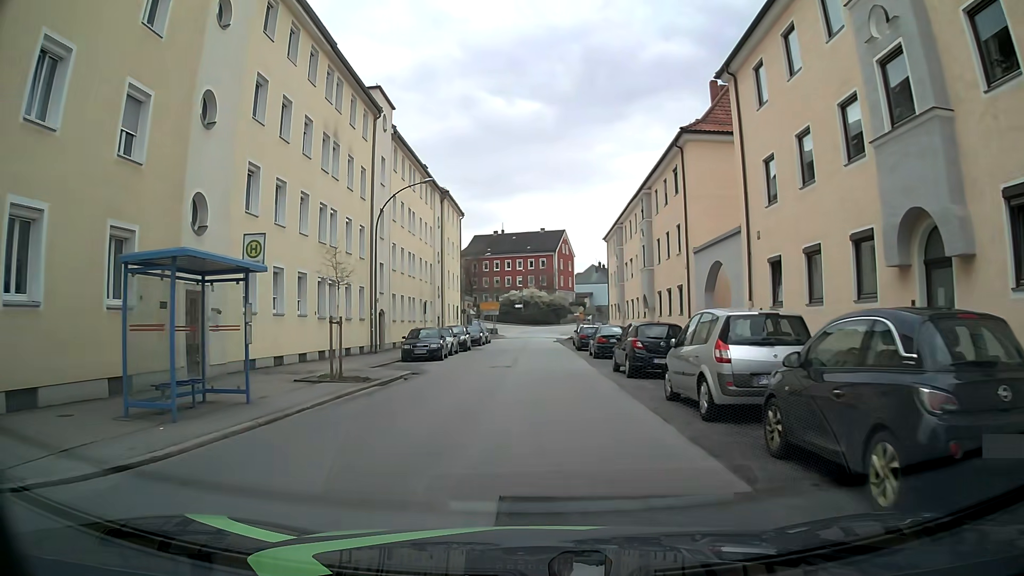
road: tertiary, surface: asphalt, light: Day
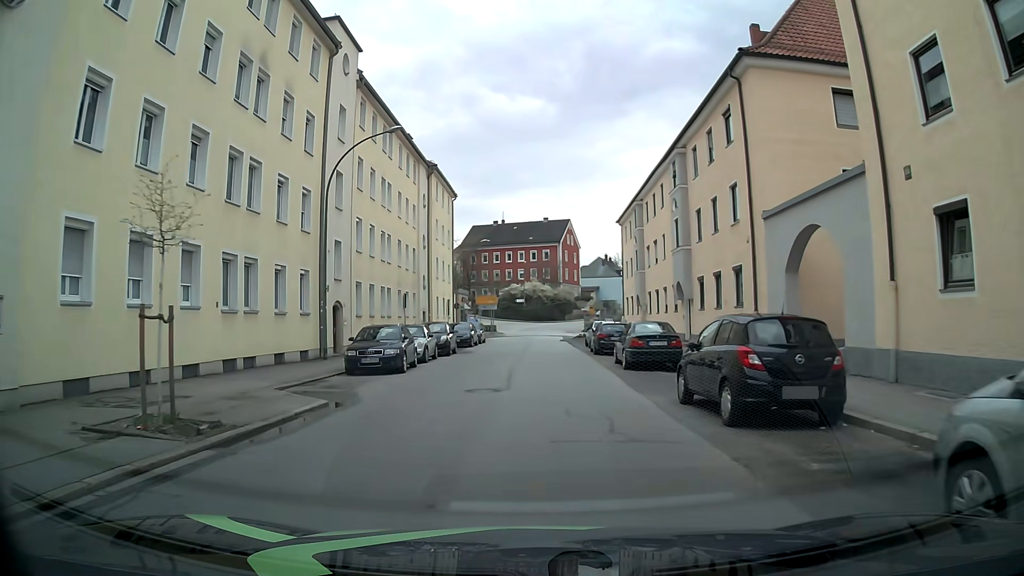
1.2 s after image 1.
(0.0, +9.0) m; +2°
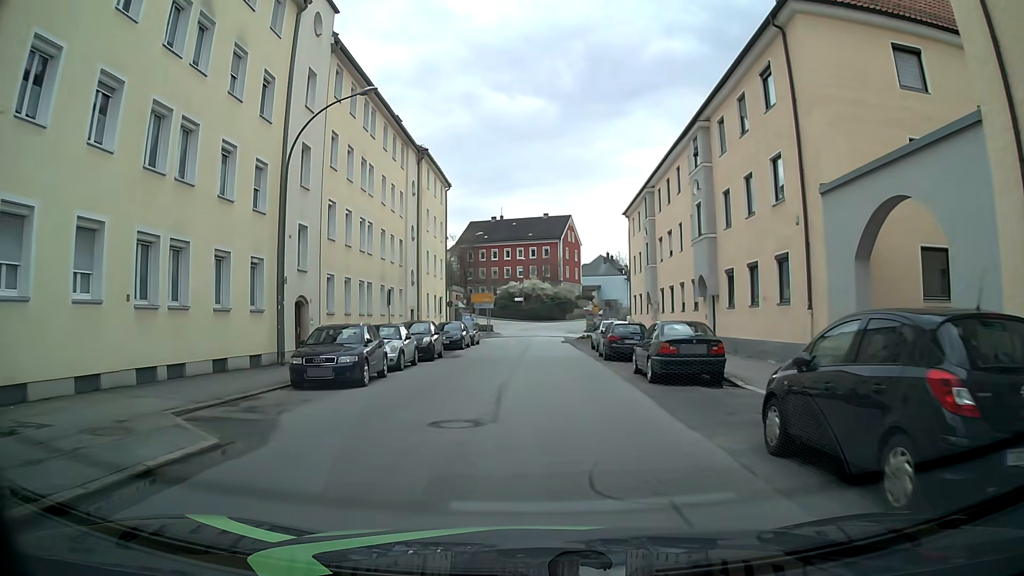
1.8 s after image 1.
(-0.1, +4.5) m; -1°
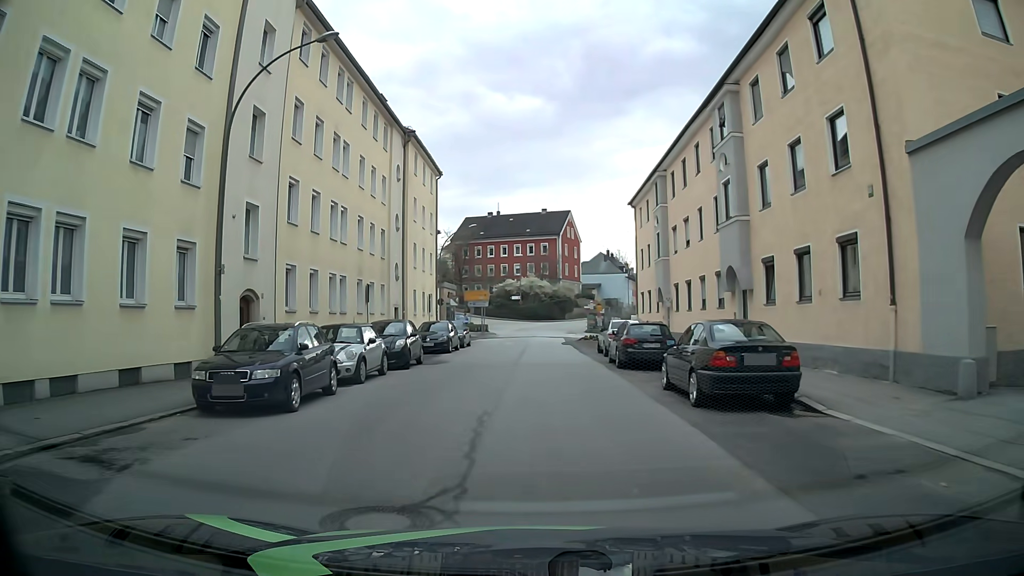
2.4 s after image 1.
(-0.1, +4.5) m; -2°
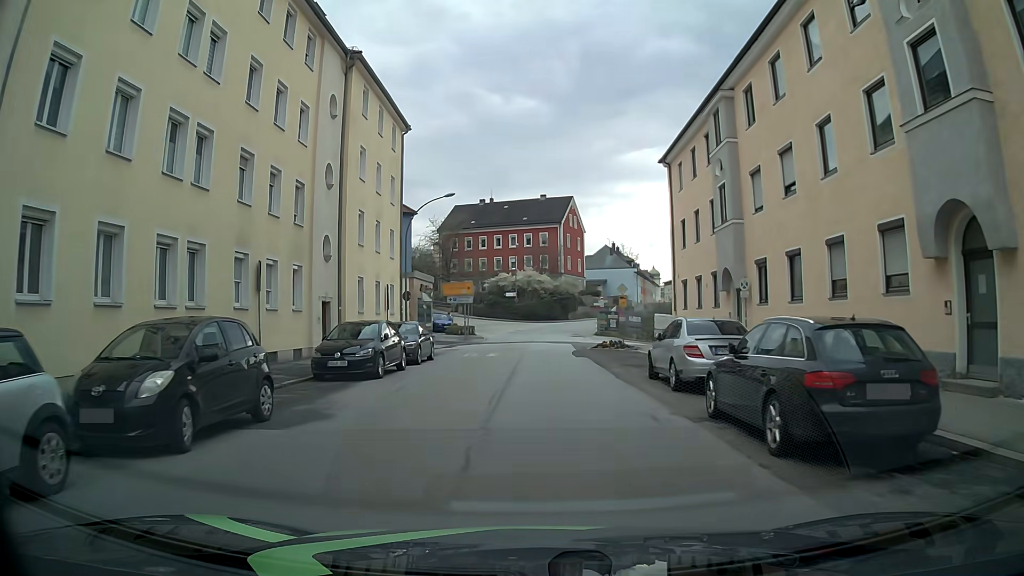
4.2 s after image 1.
(+0.2, +13.5) m; +1°
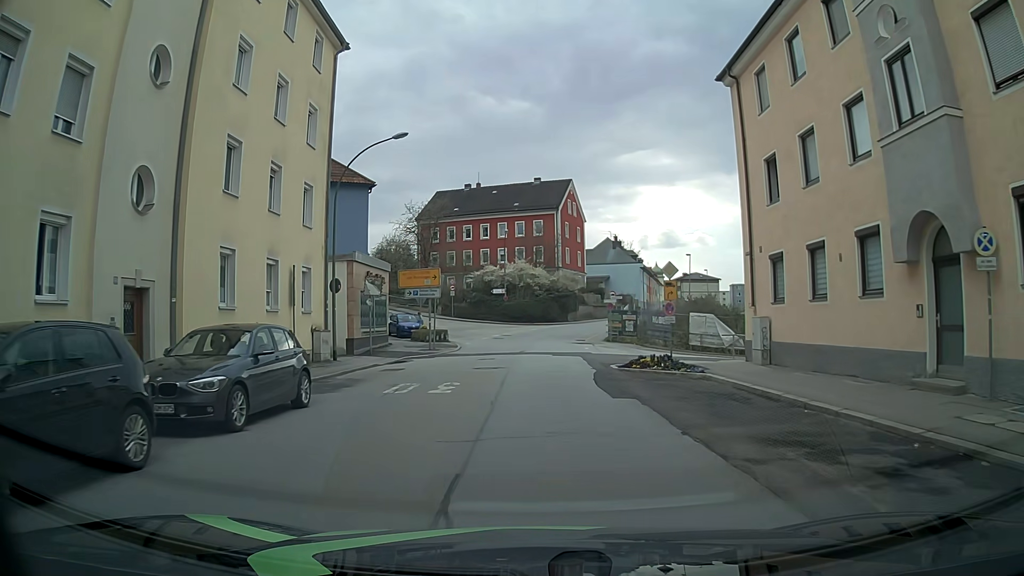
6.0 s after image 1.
(+0.1, +13.4) m; 0°
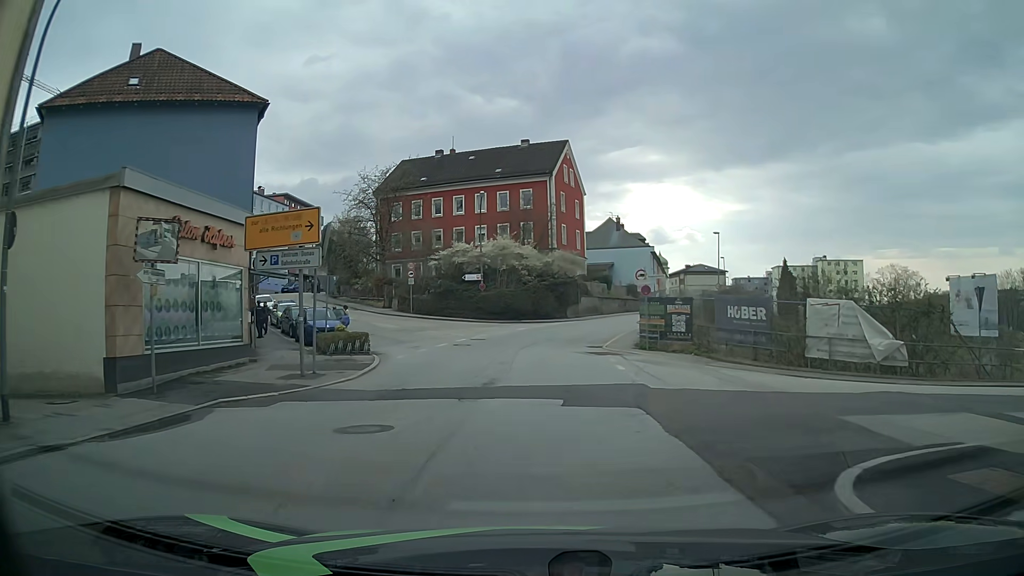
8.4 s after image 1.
(+0.3, +17.8) m; 0°
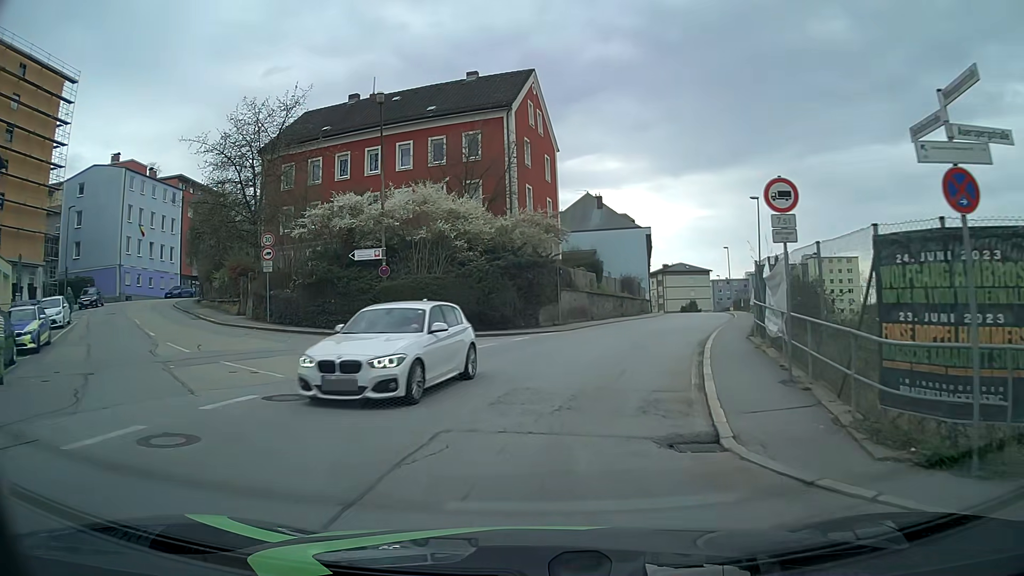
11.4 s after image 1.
(+0.7, +22.2) m; +4°
(+1, +10) (+3, +20) (+6, +29) (+10, +39) (+13, +48) (+16, +58) (+18, +67) (+20, +77) (+22, +87) (+24, +97) m
